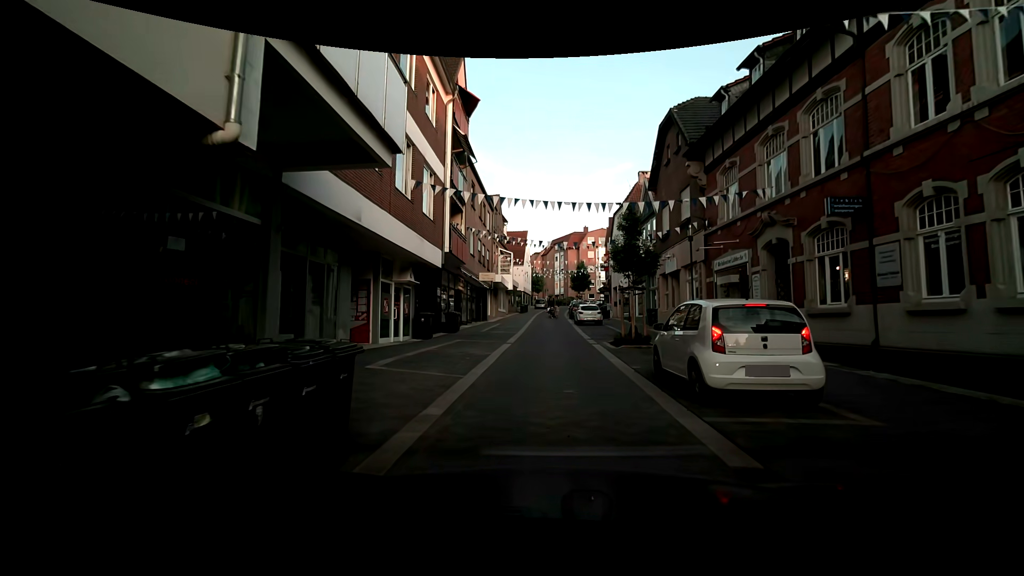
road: residential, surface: paving_stones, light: Day
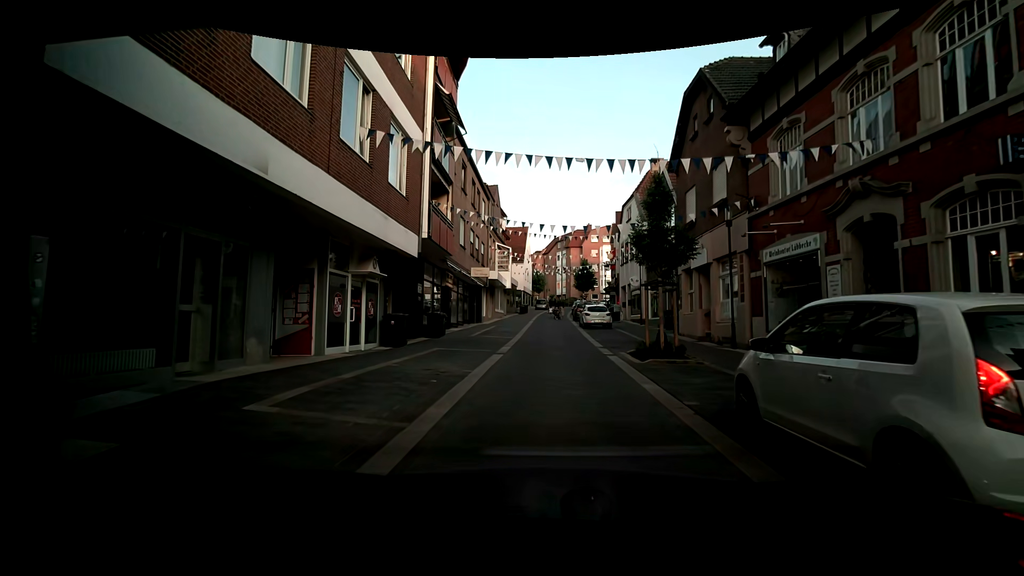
(-0.1, +4.2) m; -1°
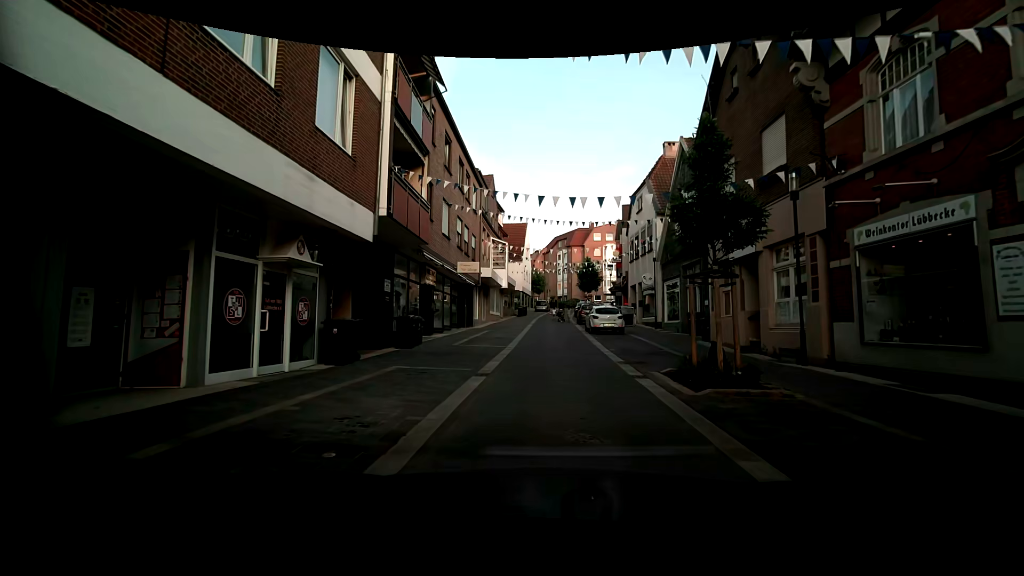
(0.0, +4.4) m; -1°
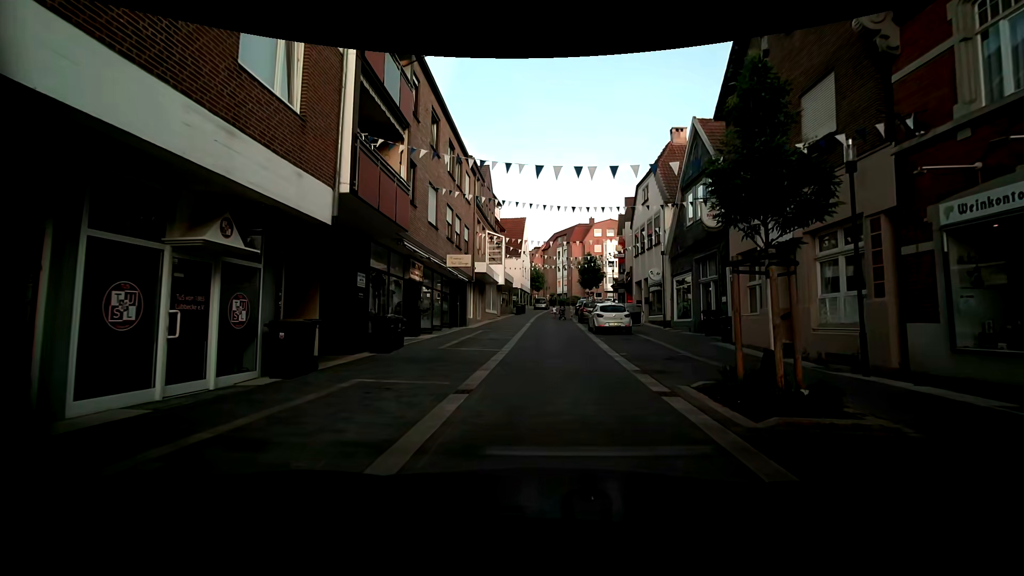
(0.0, +2.3) m; +2°
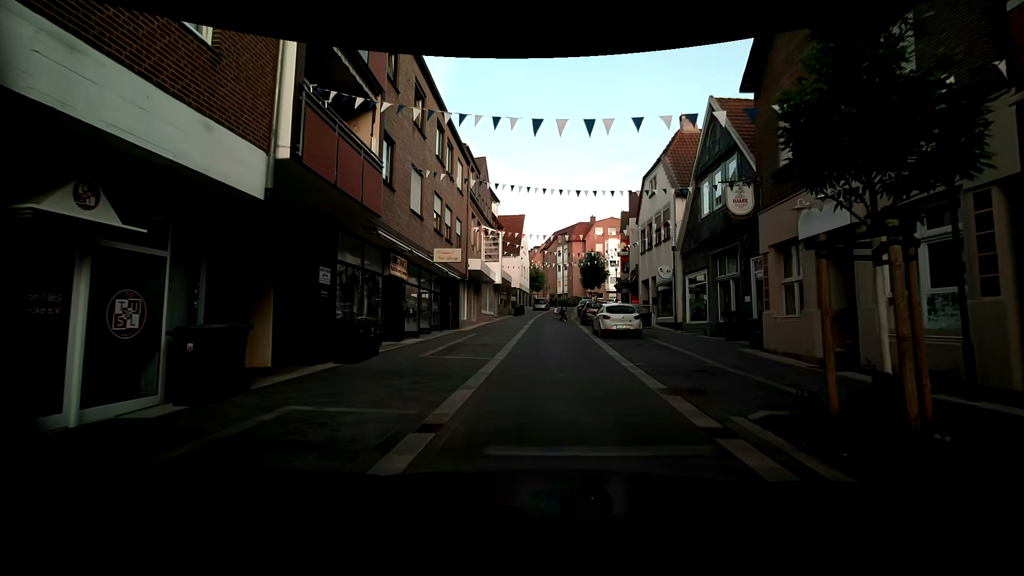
(0.0, +2.4) m; -2°
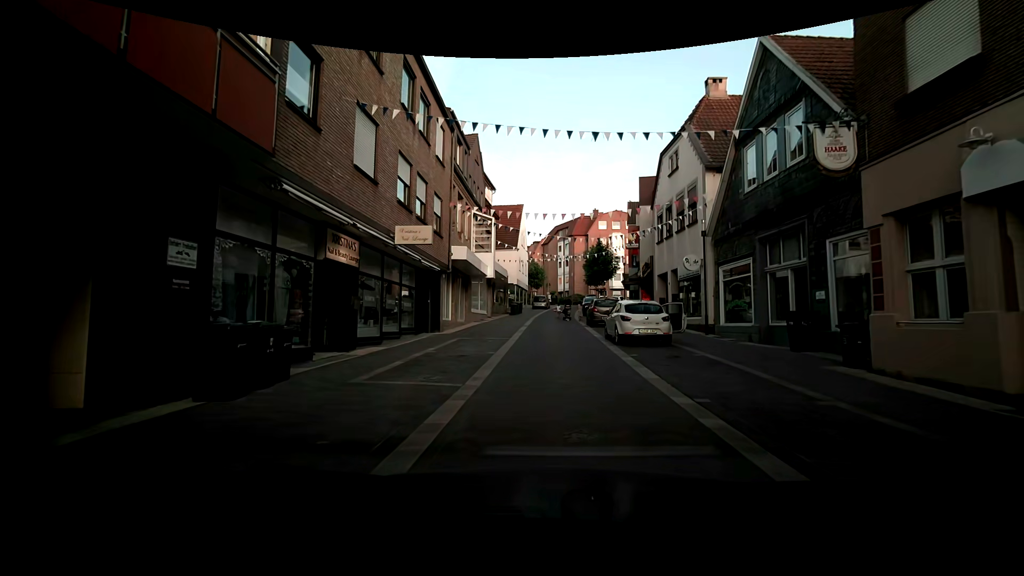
(+0.1, +4.8) m; +3°
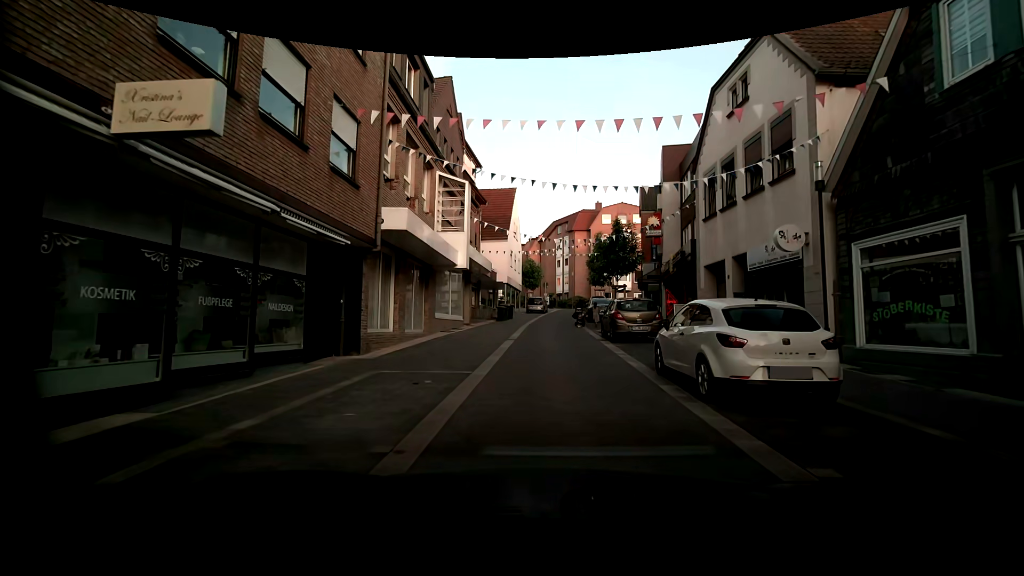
(-0.2, +8.9) m; -1°
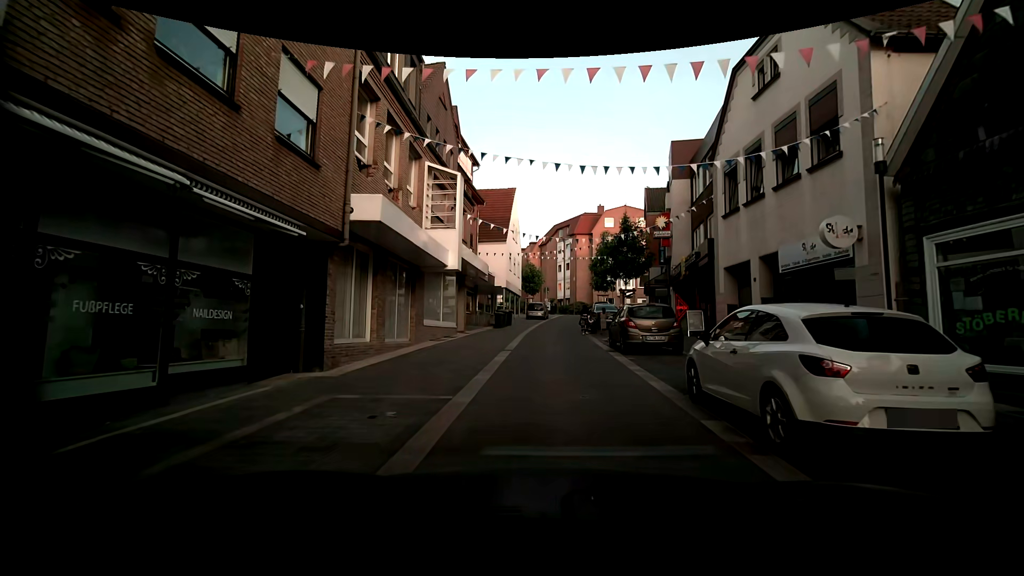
(-0.1, +2.1) m; -2°
